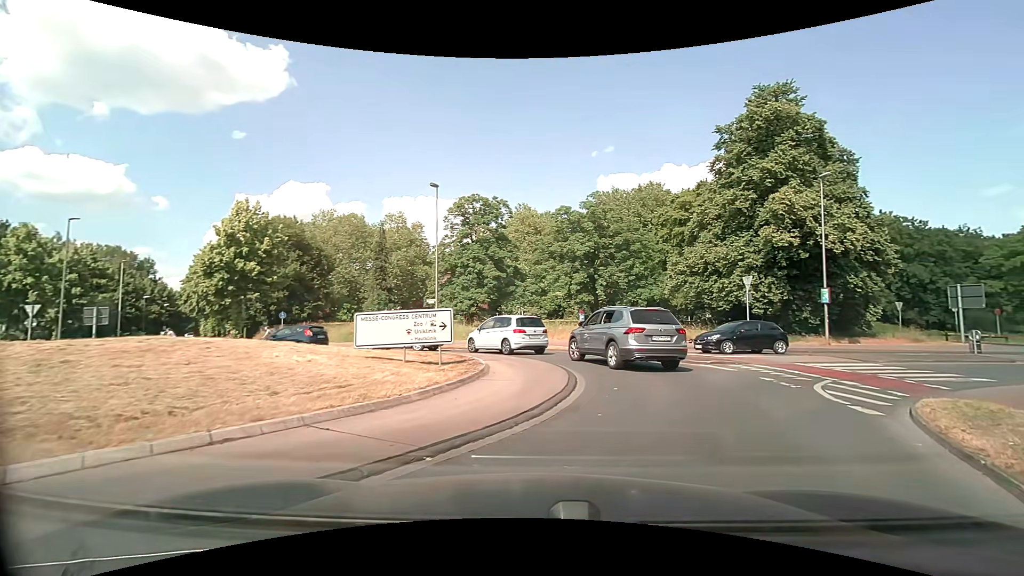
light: Day
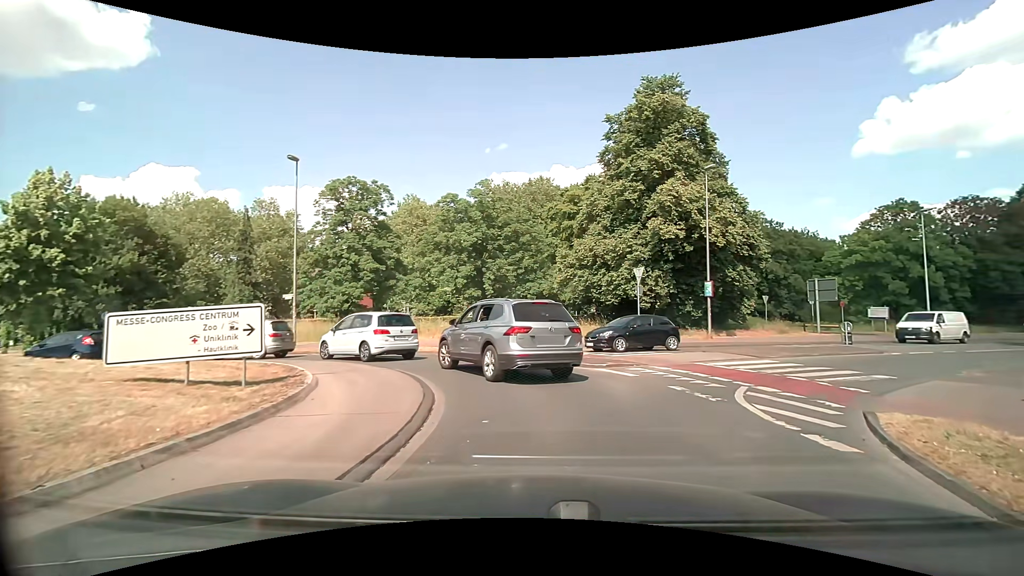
(+0.4, +3.4) m; +13°
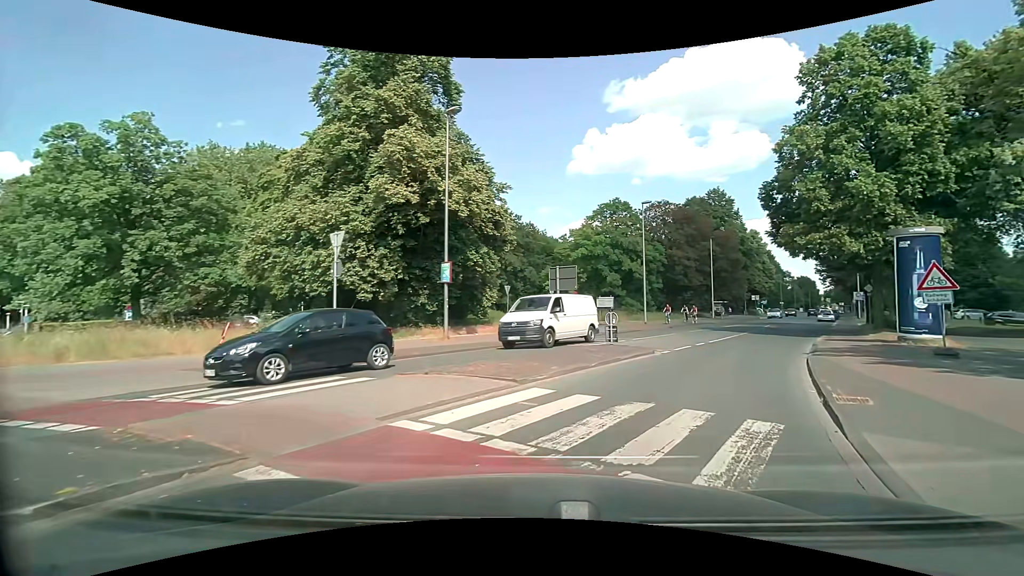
(+2.4, +9.1) m; +28°
(+2, +10) (+7, +19) (+11, +27) (+17, +36) (+21, +45) (+26, +53) (+31, +62) (+36, +71) (+41, +79) (+46, +88) m
